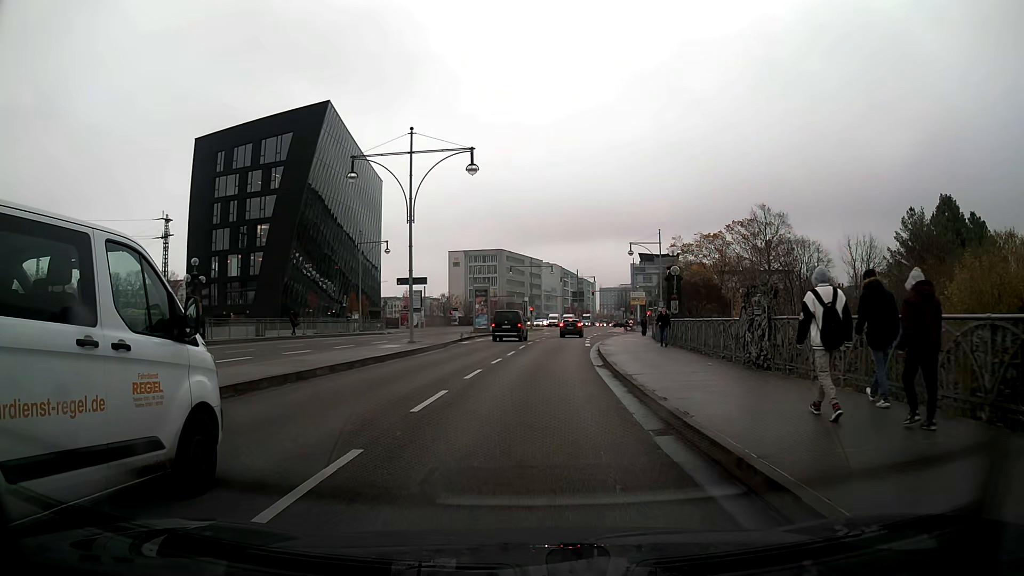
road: primary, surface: asphalt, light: Day
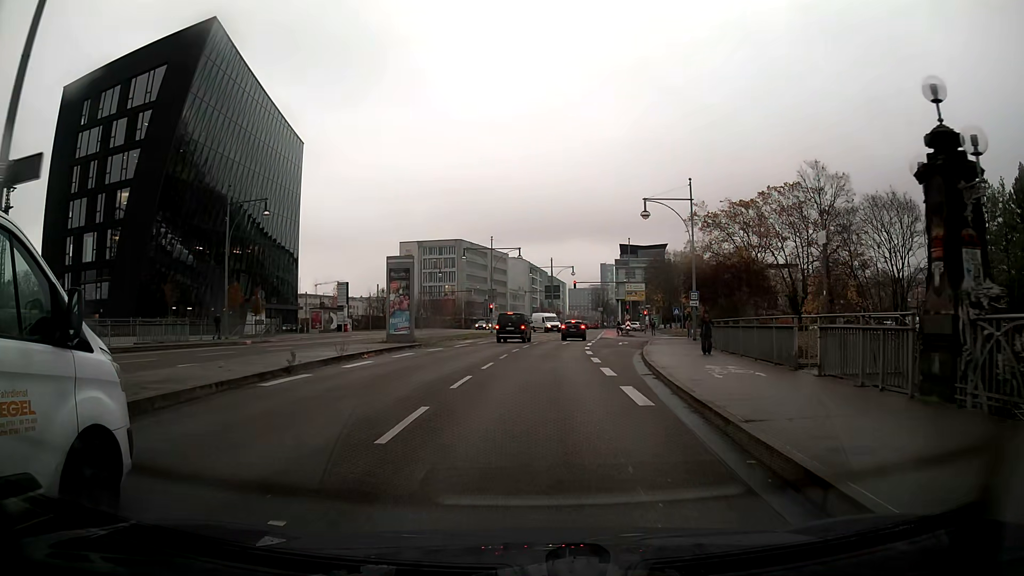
(+0.6, +25.9) m; +3°
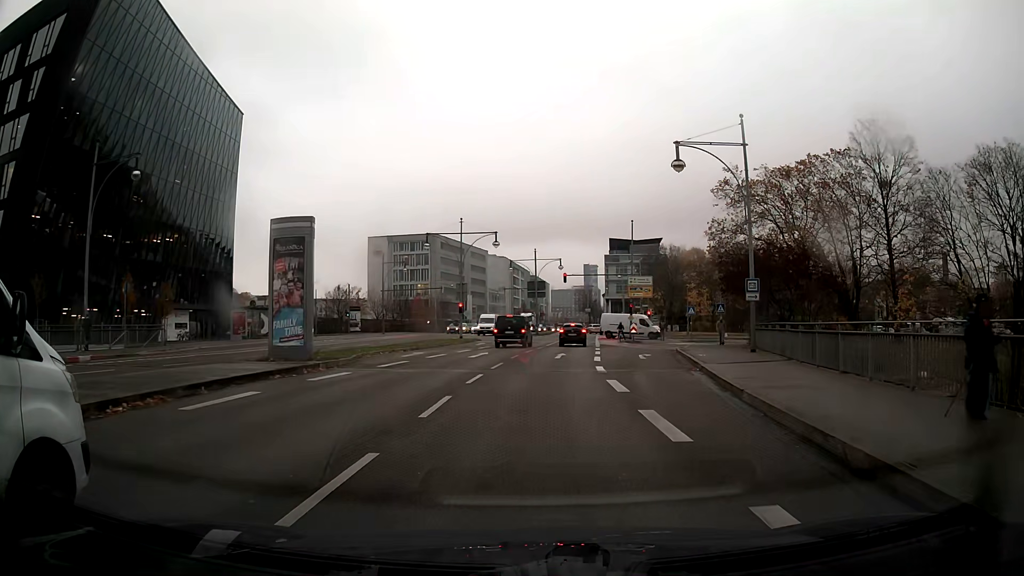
(+0.2, +14.7) m; +2°
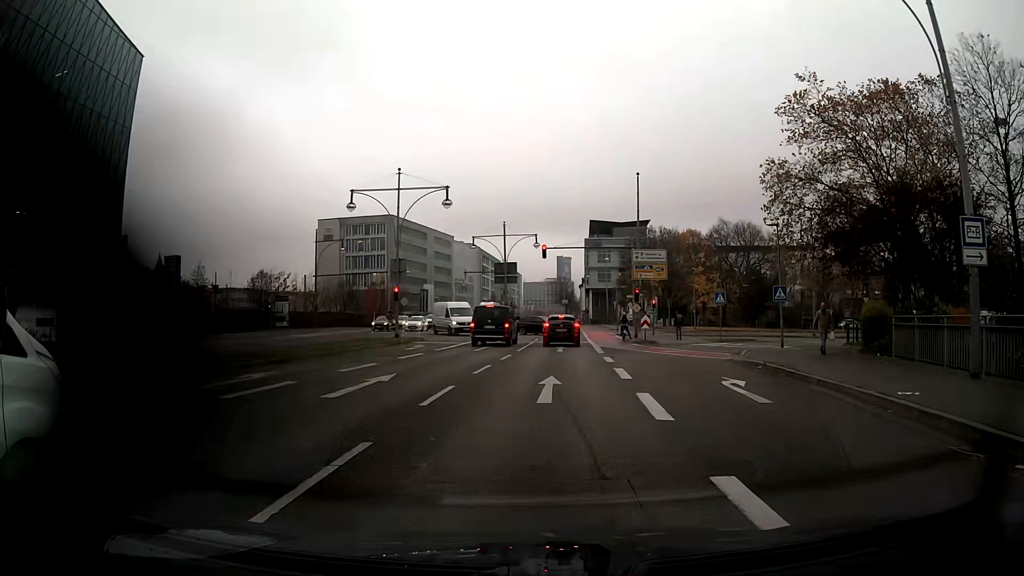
(+0.3, +17.1) m; +2°
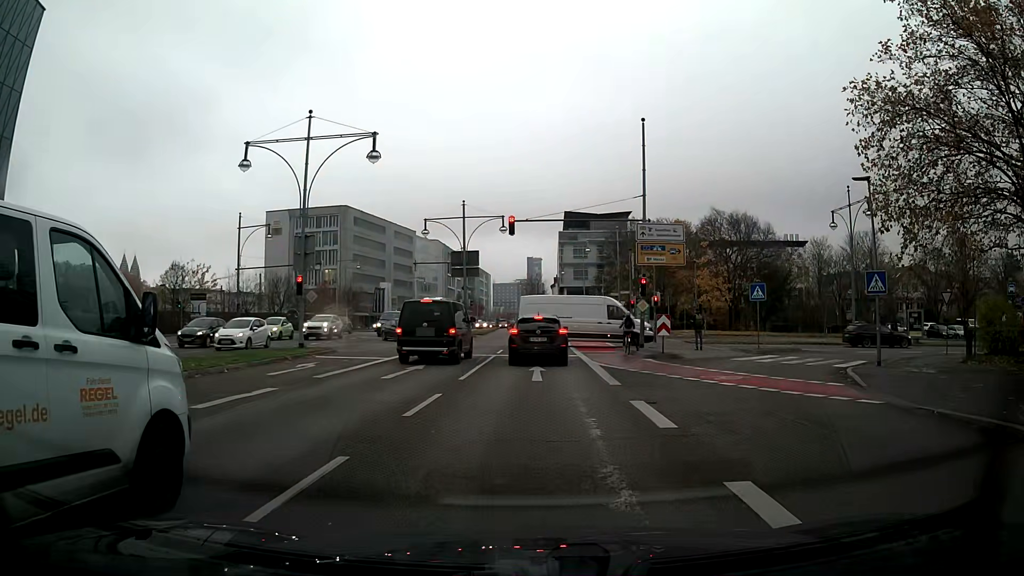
(+0.2, +12.4) m; +3°
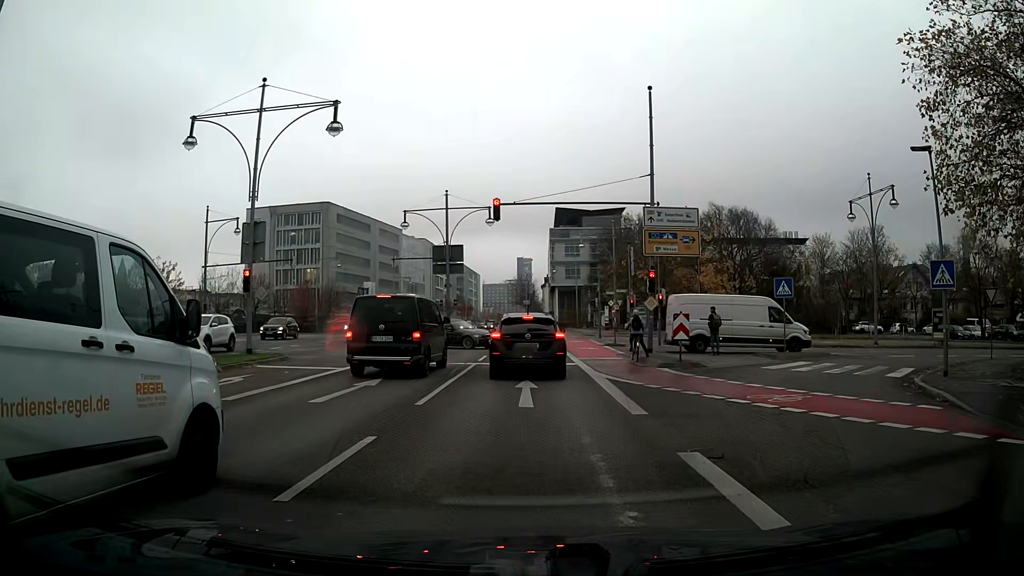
(0.0, +4.5) m; +1°
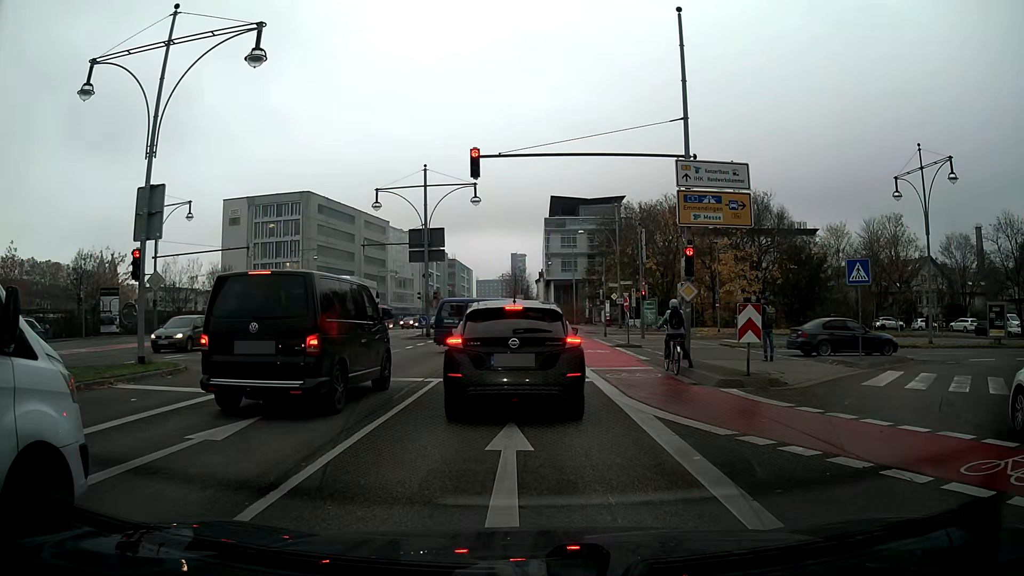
(0.0, +7.0) m; +1°
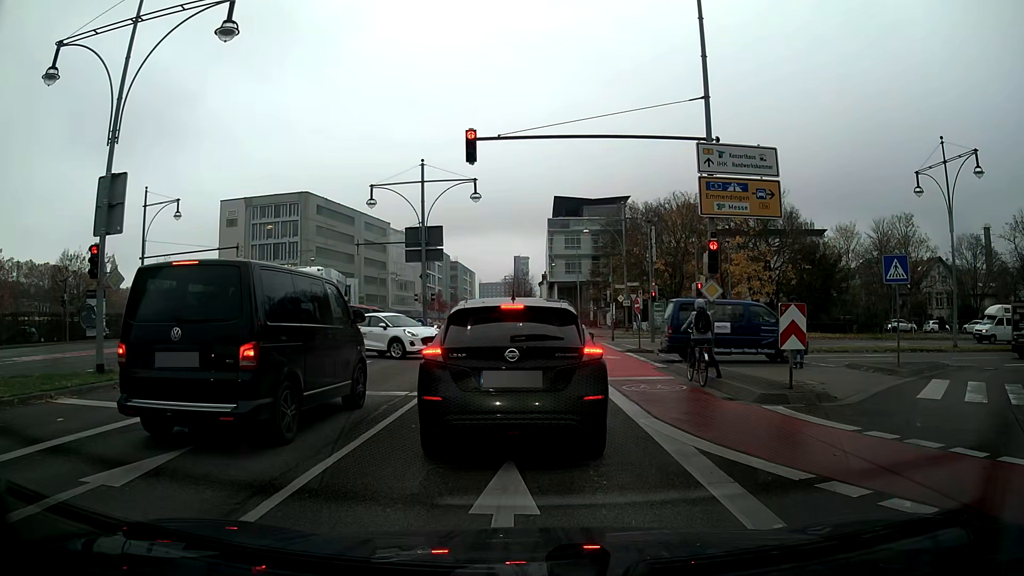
(0.0, +2.1) m; 0°
(0, +10) (0, +20) (-1, +30) (-1, +40) (-1, +50) (-1, +60) (-2, +70) (-3, +80) (-3, +90) (-4, +100) m
